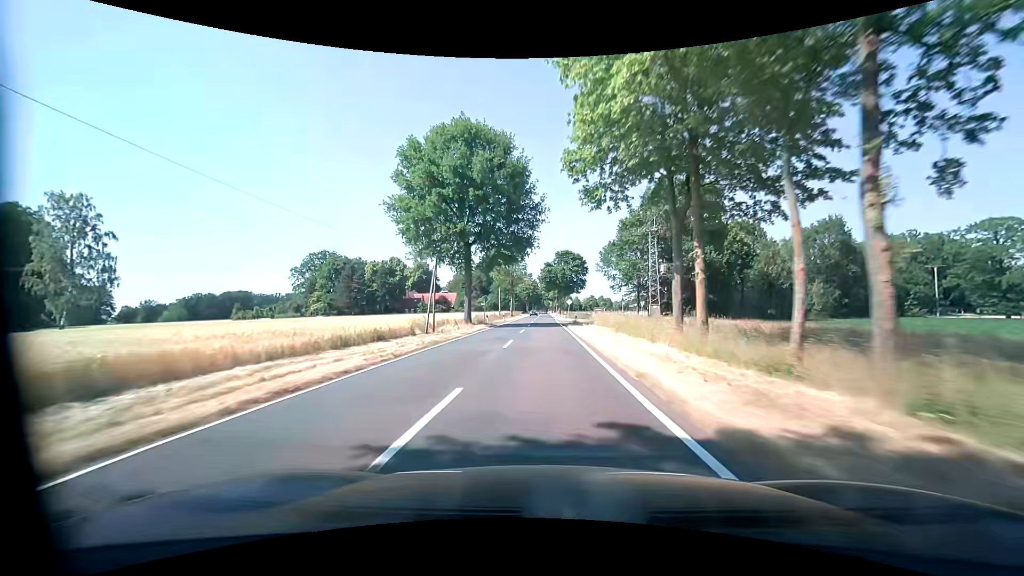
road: tertiary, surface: asphalt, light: Day
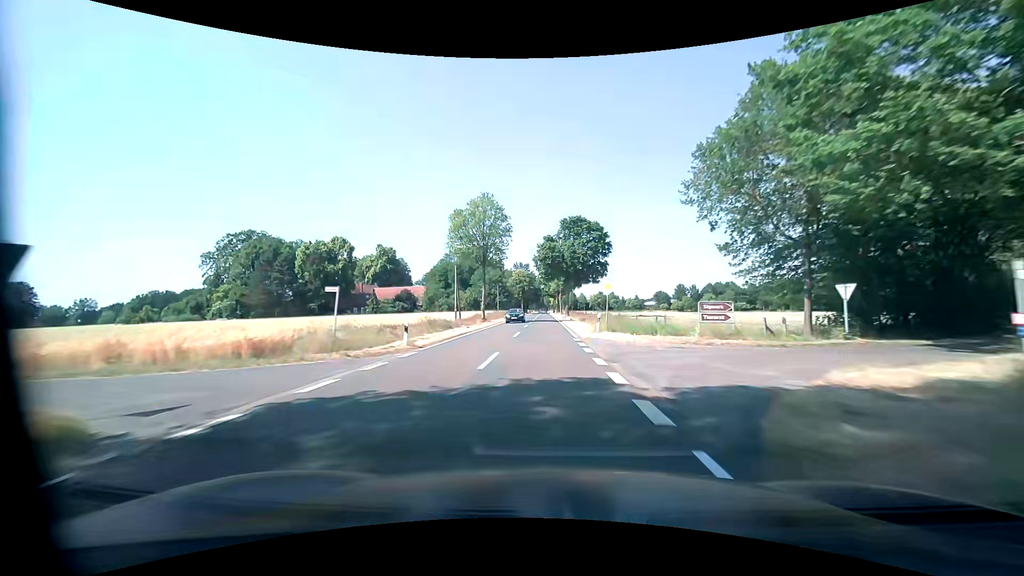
(0.0, +44.0) m; 0°
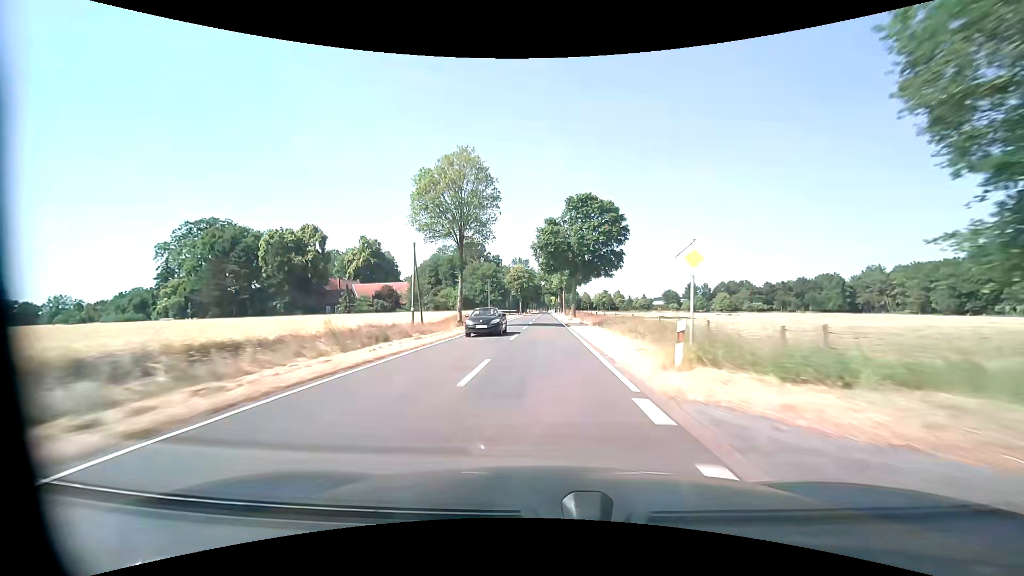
(0.0, +15.3) m; 0°
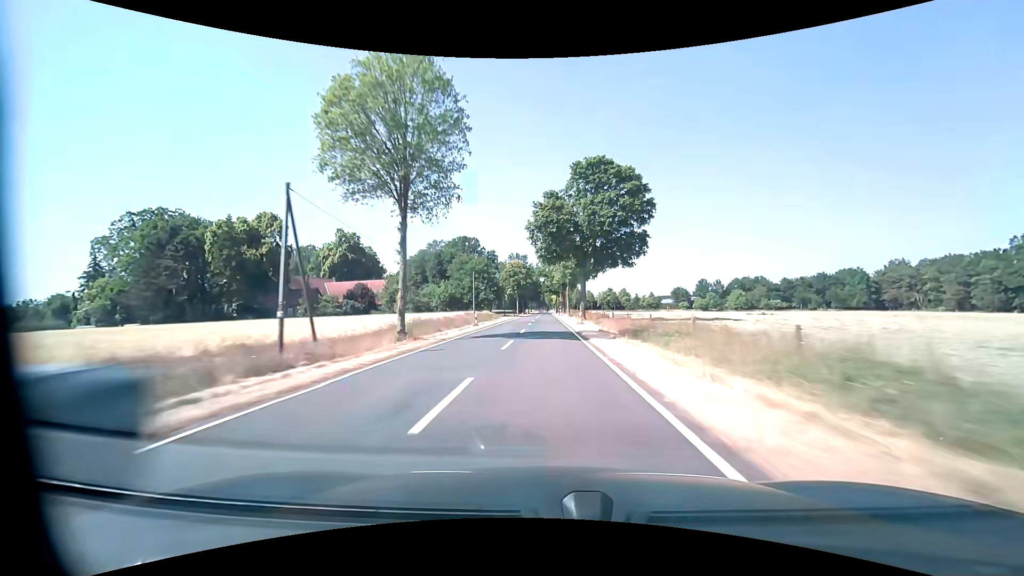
(0.0, +15.5) m; 0°
(0, +10) (0, +20) (0, +30) (0, +40) (0, +50) (0, +60) (0, +70) (+1, +80) (+1, +90) (+1, +100) m
